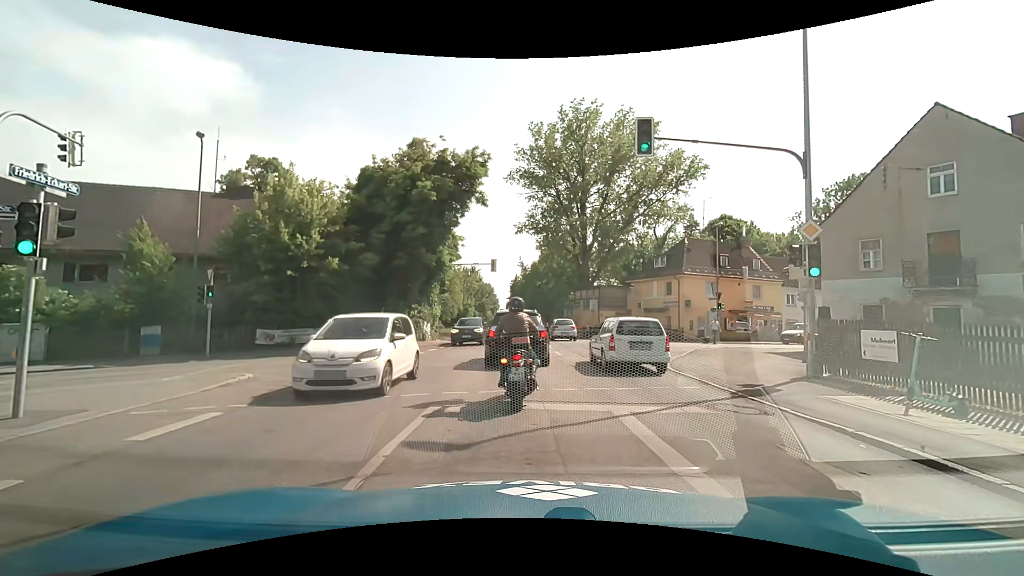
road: secondary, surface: asphalt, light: Day
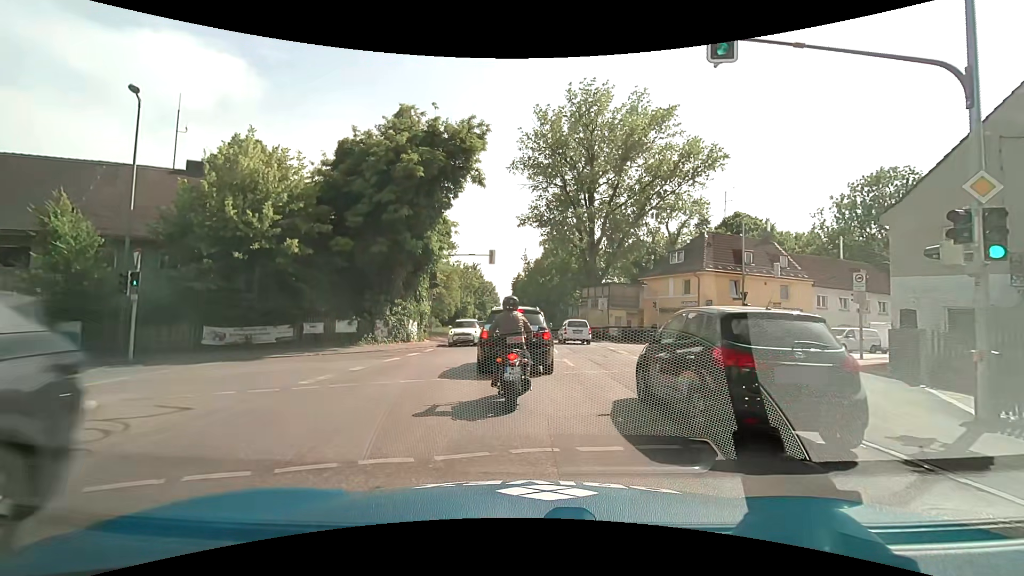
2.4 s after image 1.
(+0.1, +4.5) m; +2°
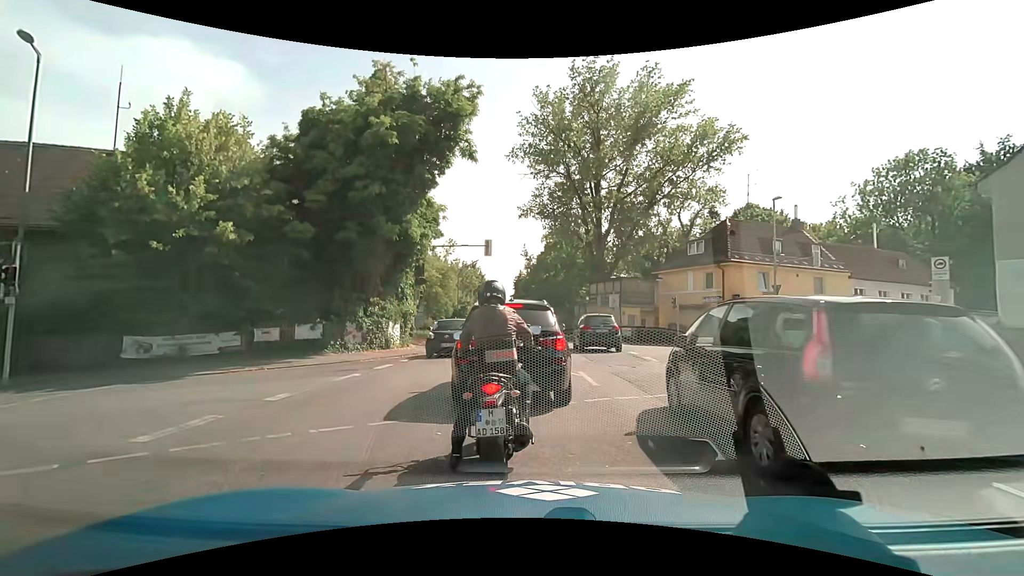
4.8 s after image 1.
(0.0, +4.3) m; -1°
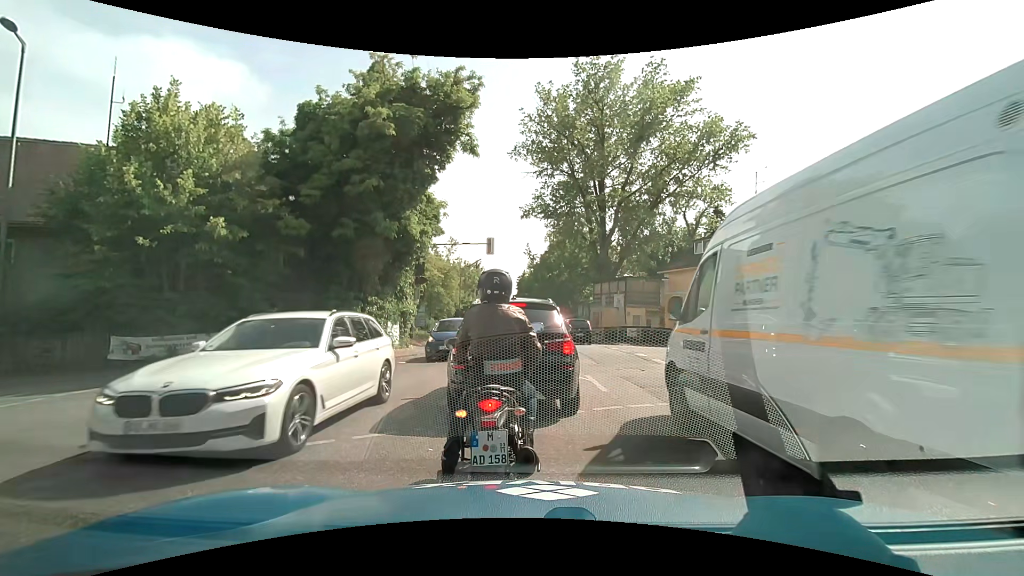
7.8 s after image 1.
(0.0, +0.7) m; 0°
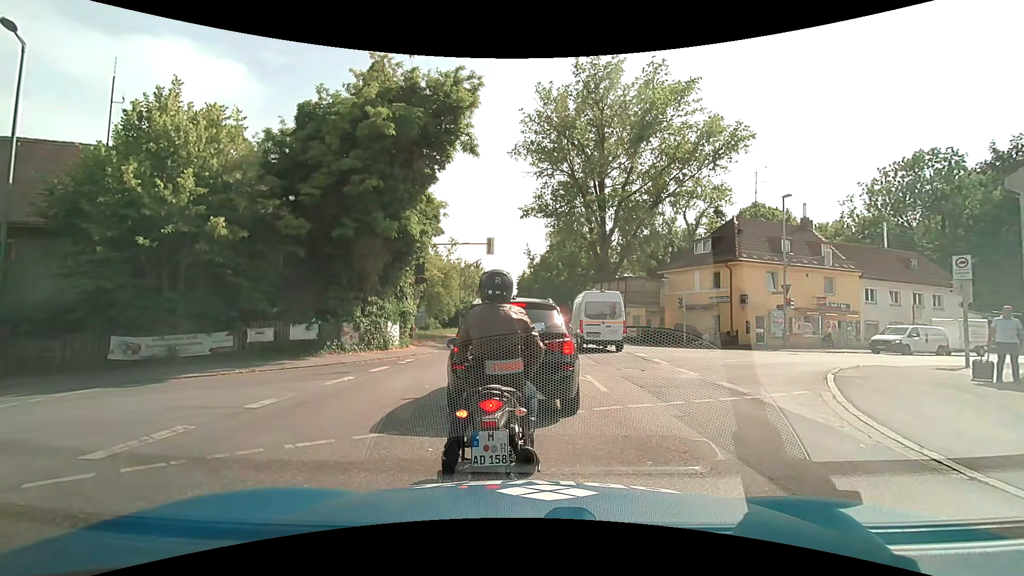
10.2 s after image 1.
(0.0, 0.0) m; 0°
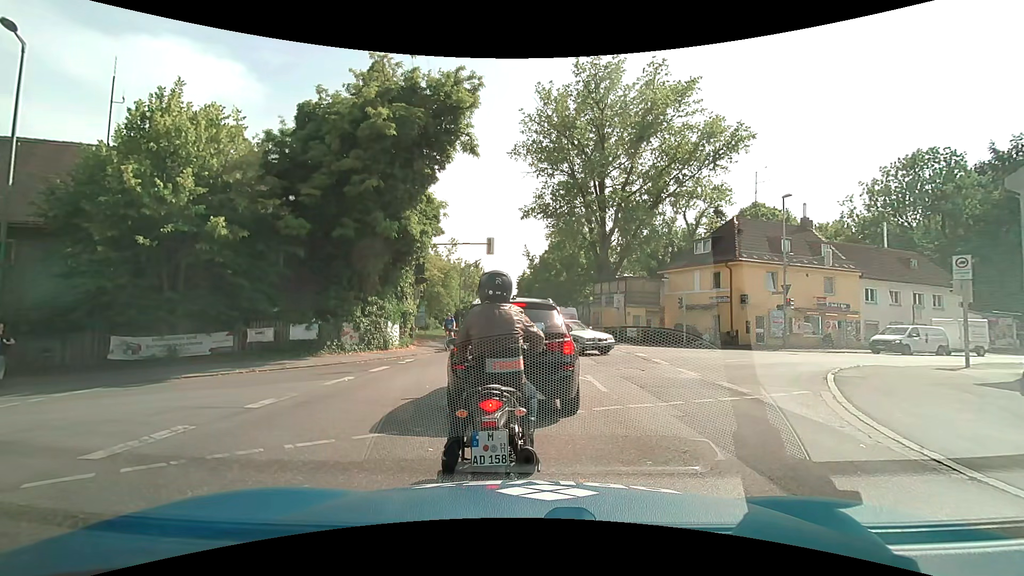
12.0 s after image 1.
(0.0, 0.0) m; 0°
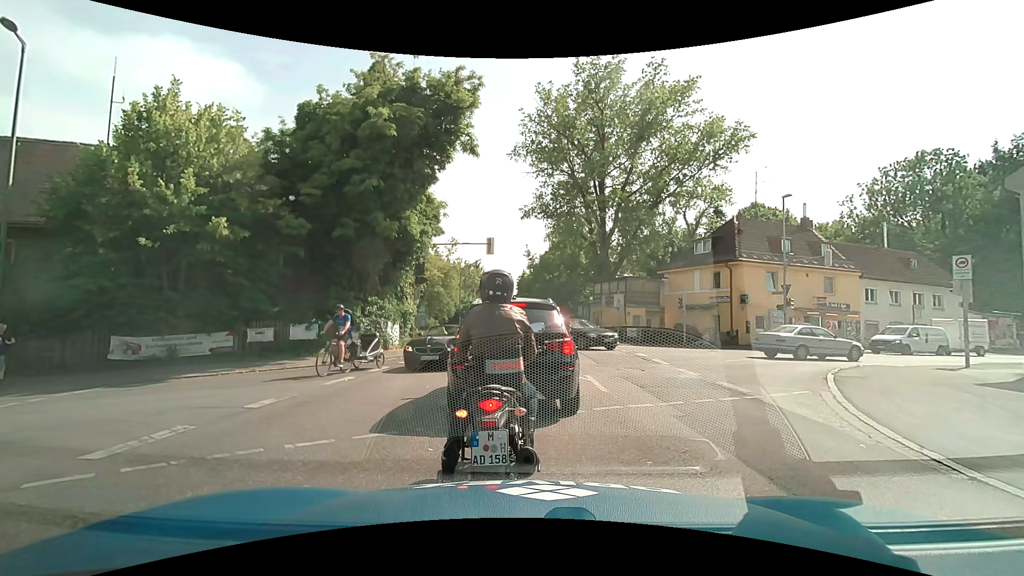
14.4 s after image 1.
(0.0, 0.0) m; 0°
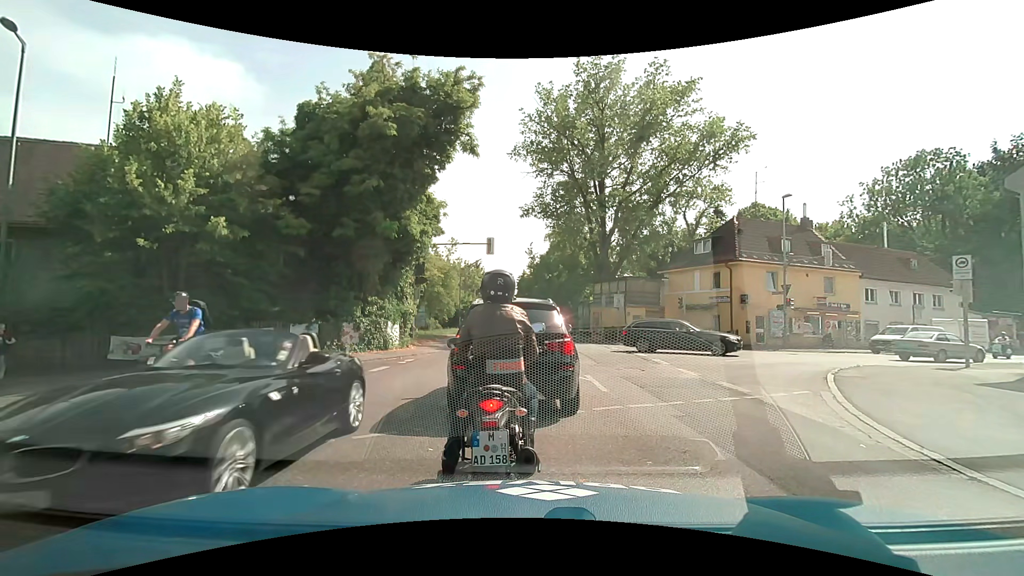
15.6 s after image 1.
(0.0, 0.0) m; 0°
